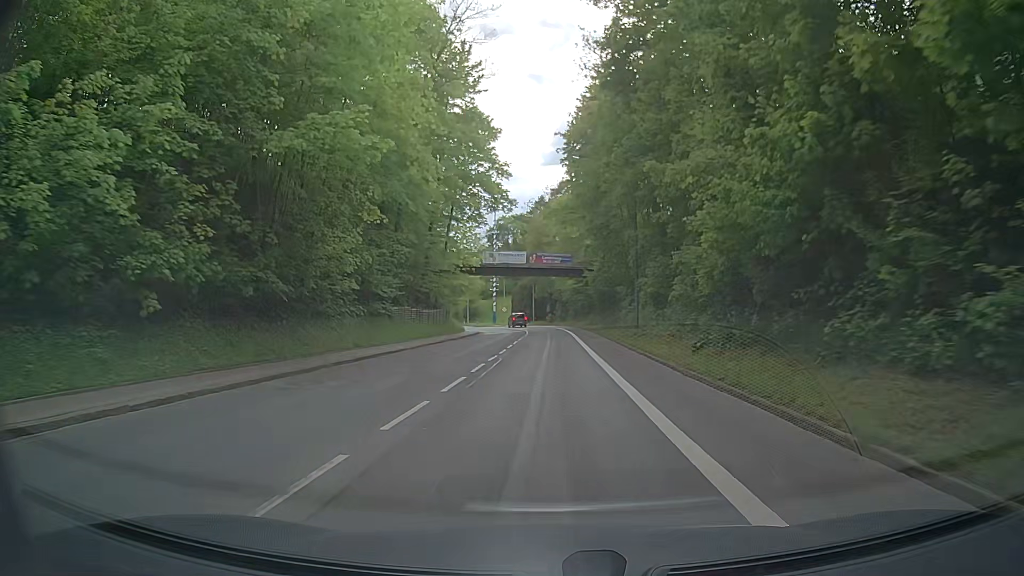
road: secondary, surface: asphalt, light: Day
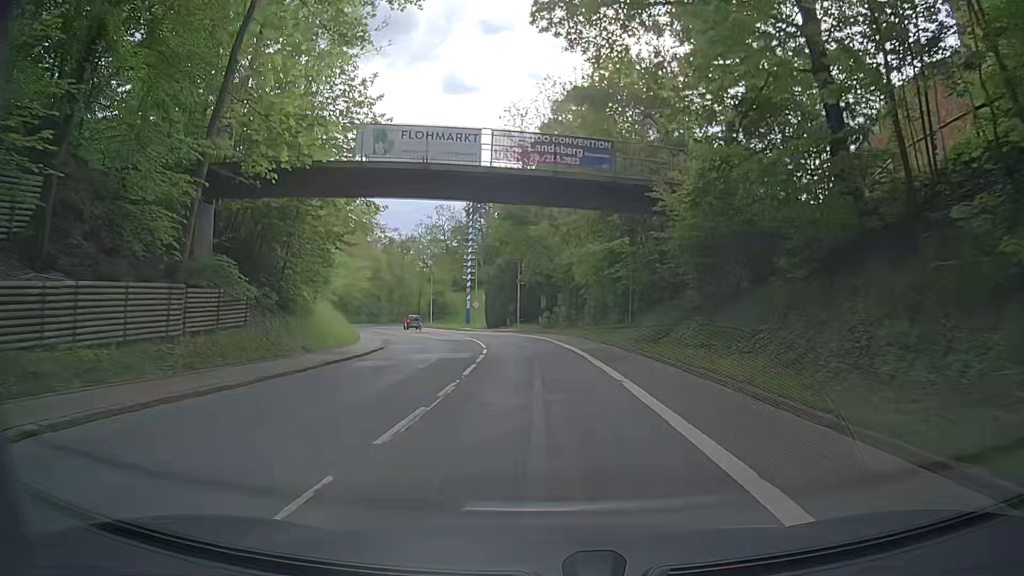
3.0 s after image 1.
(+0.3, +41.0) m; +1°
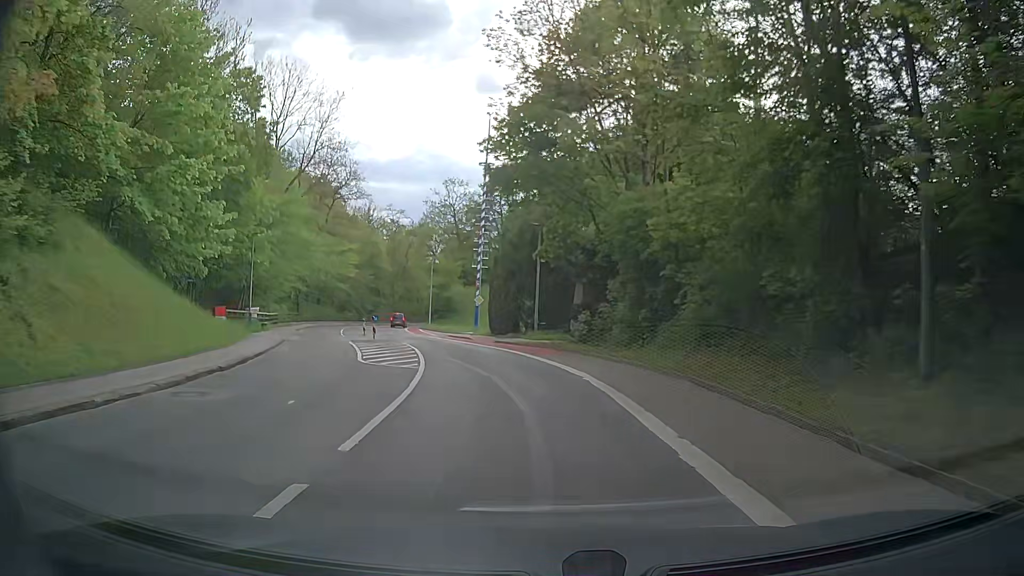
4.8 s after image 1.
(-0.4, +22.7) m; -2°
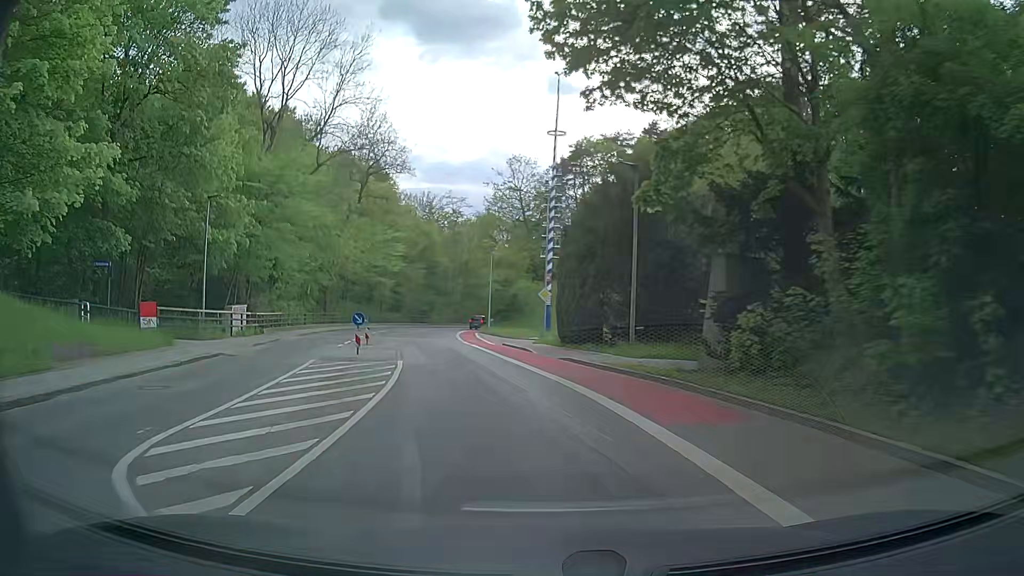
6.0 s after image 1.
(-0.9, +14.5) m; -7°
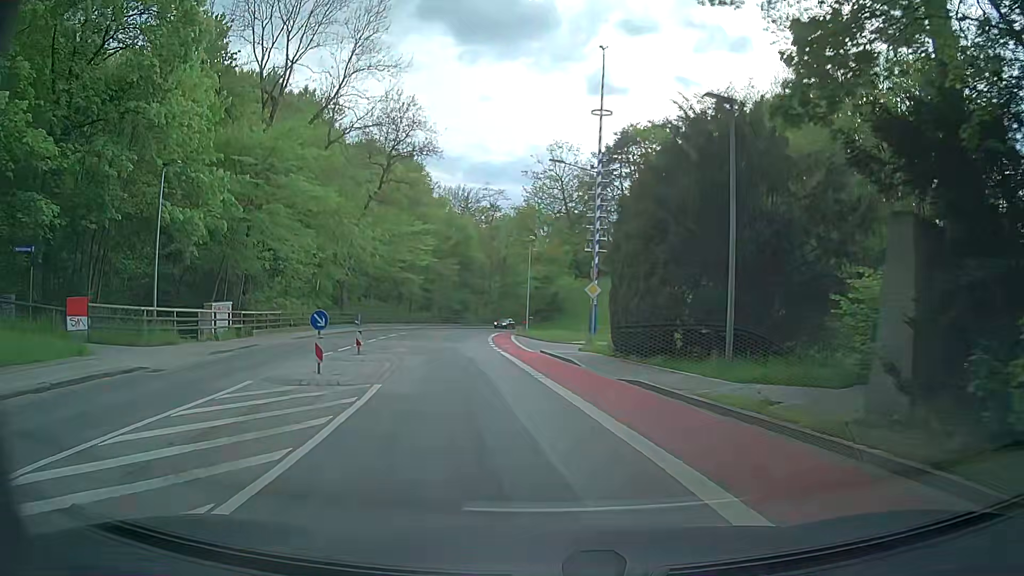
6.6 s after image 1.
(-0.3, +7.1) m; -3°
